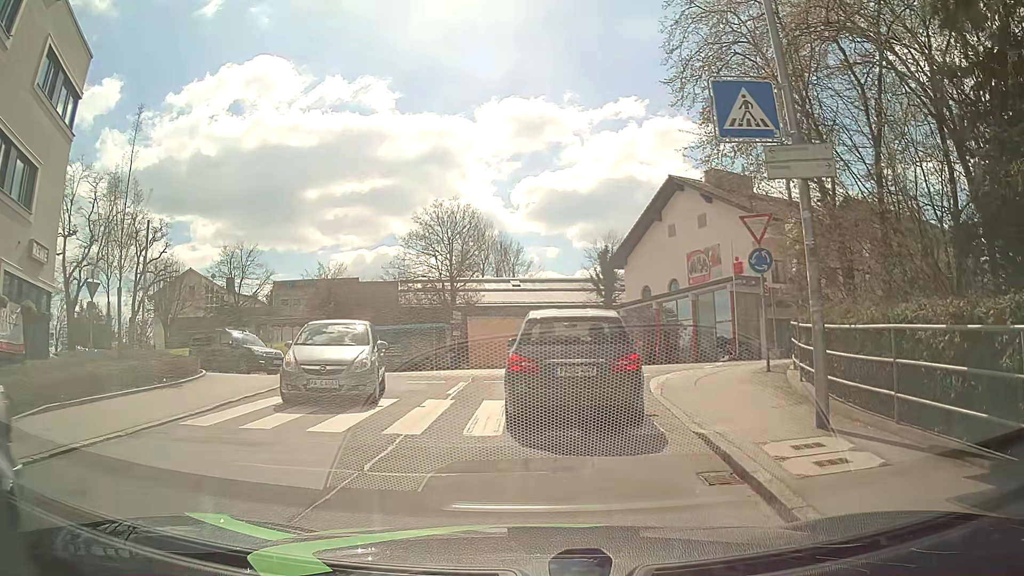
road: unclassified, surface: asphalt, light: Day
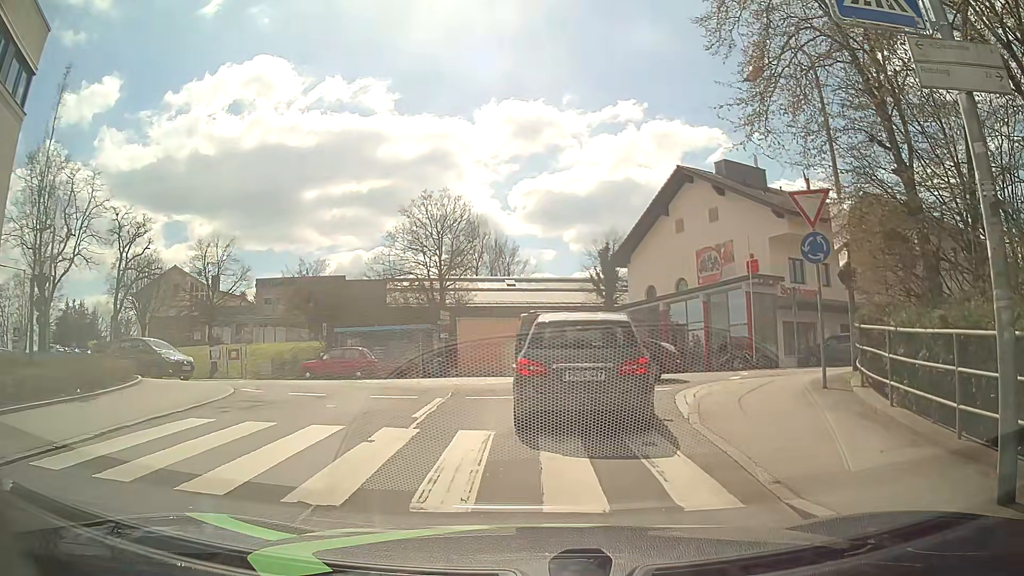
(0.0, +3.3) m; -1°
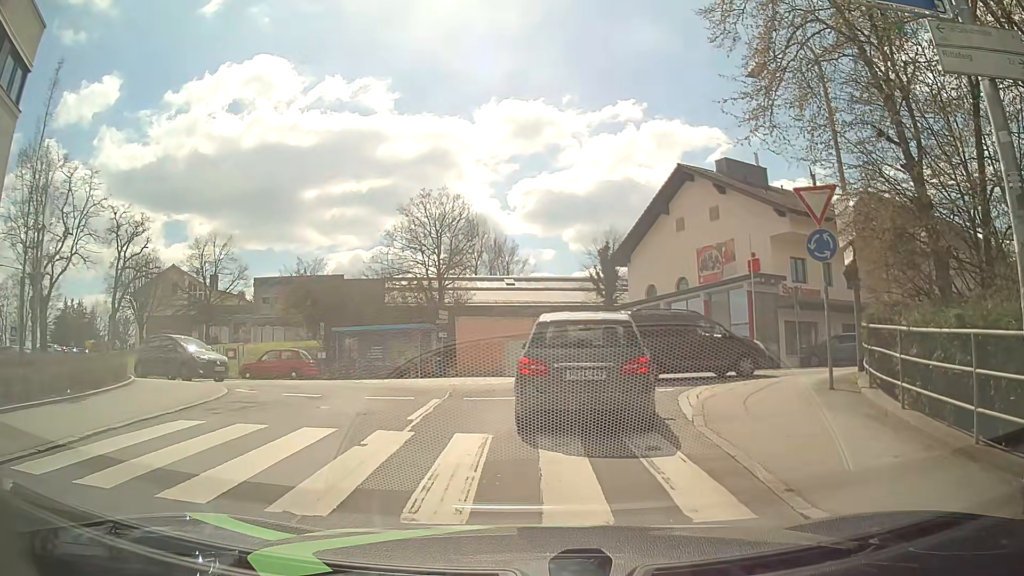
(0.0, +0.3) m; 0°
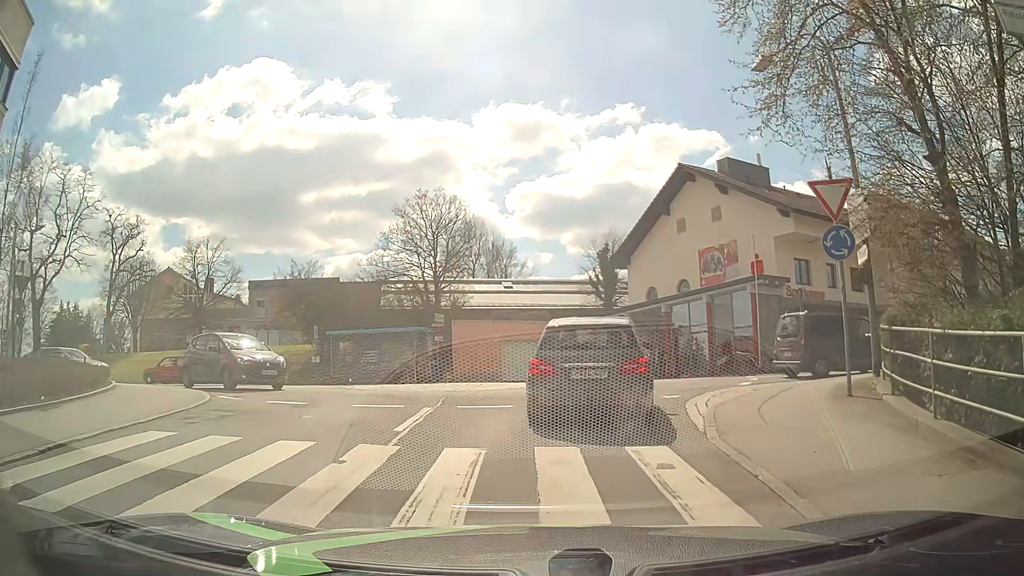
(0.0, +0.8) m; 0°
